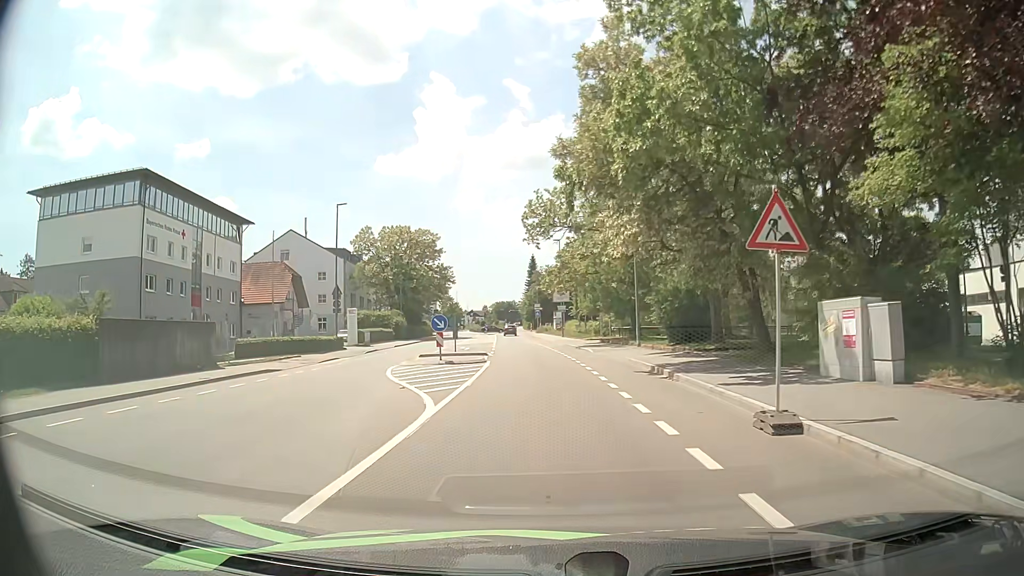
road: tertiary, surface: asphalt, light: Day
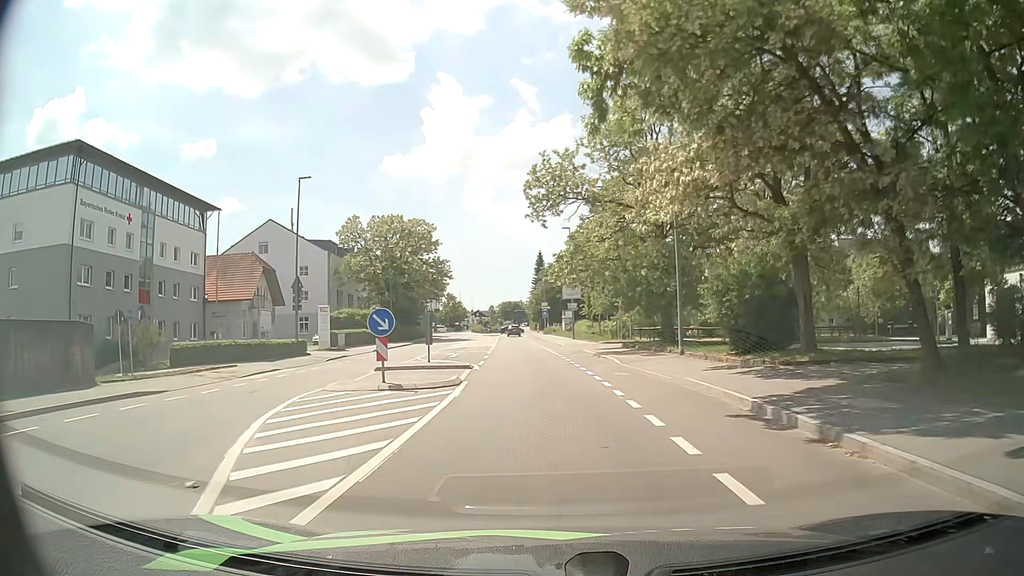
(0.0, +9.3) m; +1°
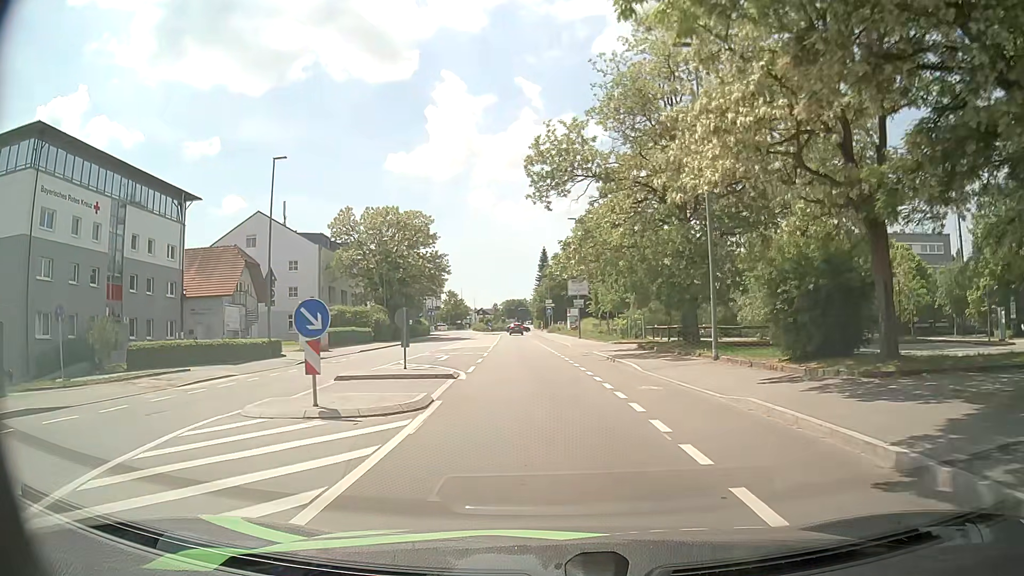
(-0.1, +4.6) m; -1°
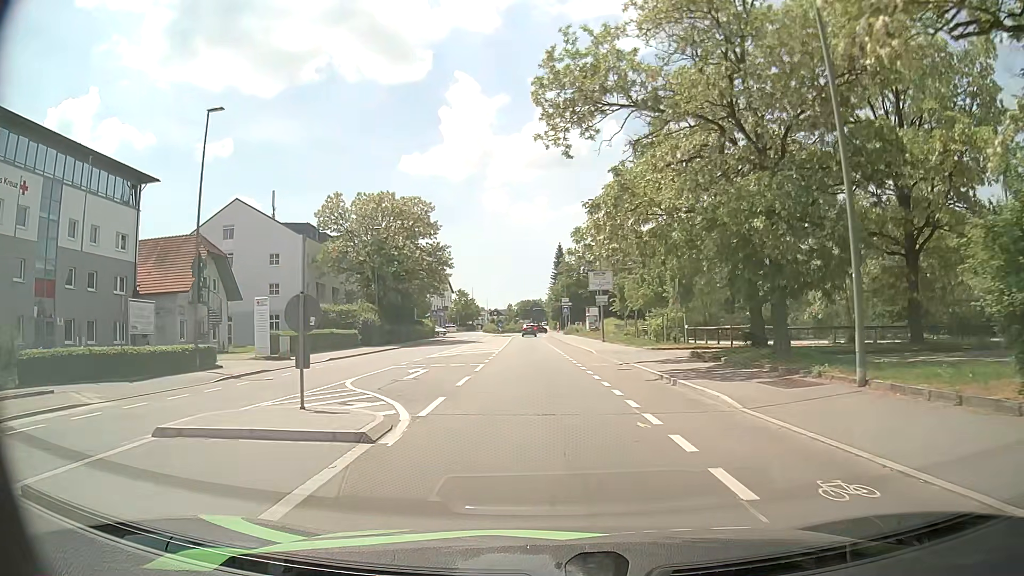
(-0.1, +9.2) m; 0°
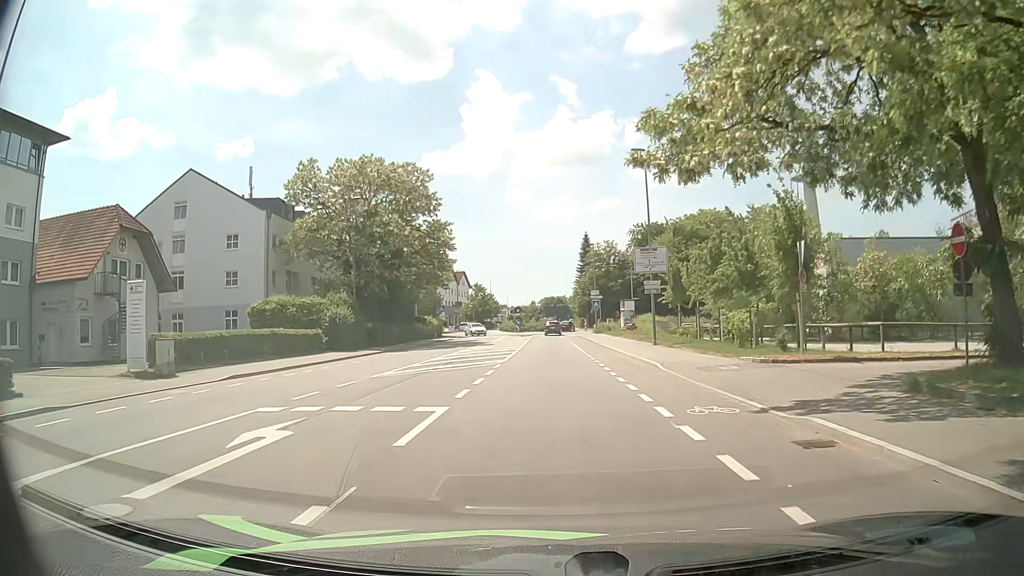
(-0.5, +13.6) m; -3°
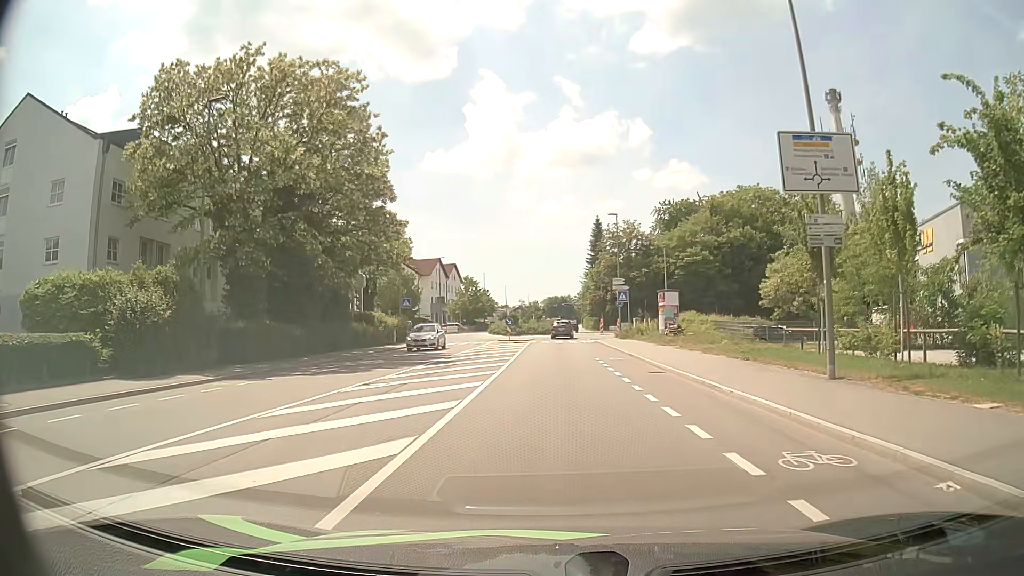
(0.0, +21.8) m; 0°
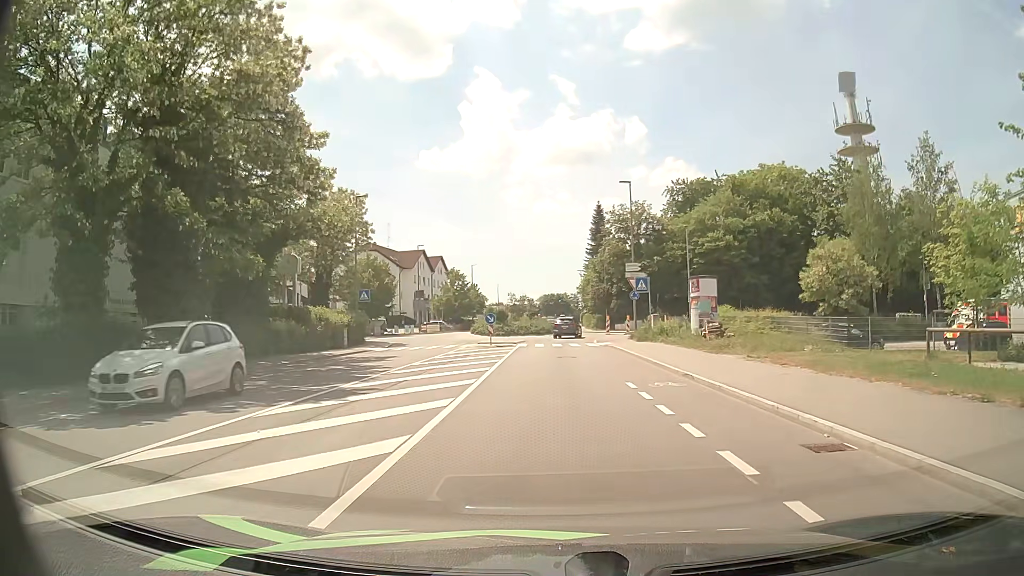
(+0.1, +12.1) m; +1°
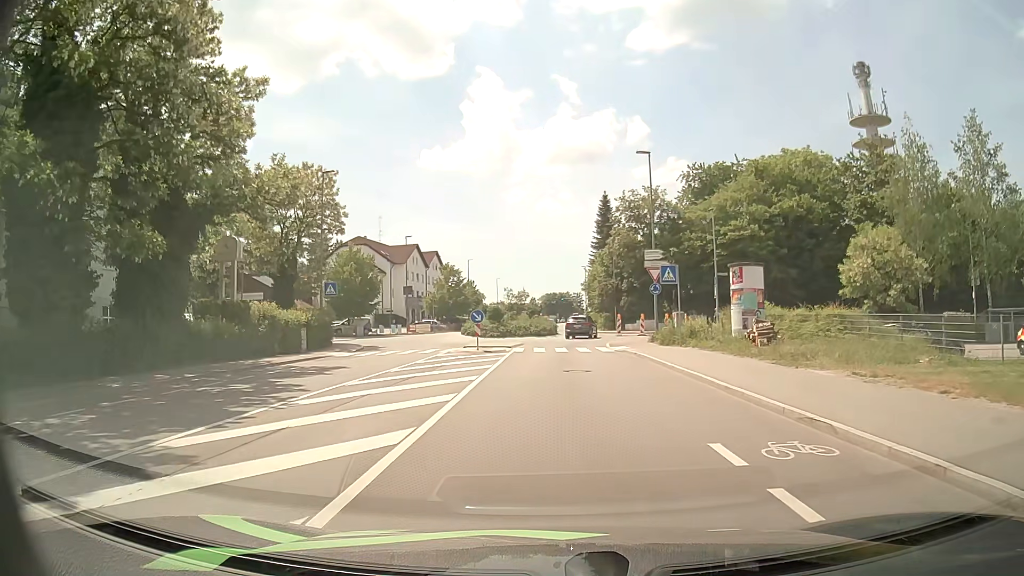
(-0.1, +7.7) m; -1°
(0, +10) (0, +20) (0, +30) (+1, +40) (+3, +50) (+2, +60) (+1, +70) (0, +80) (0, +90) (+1, +100) m
